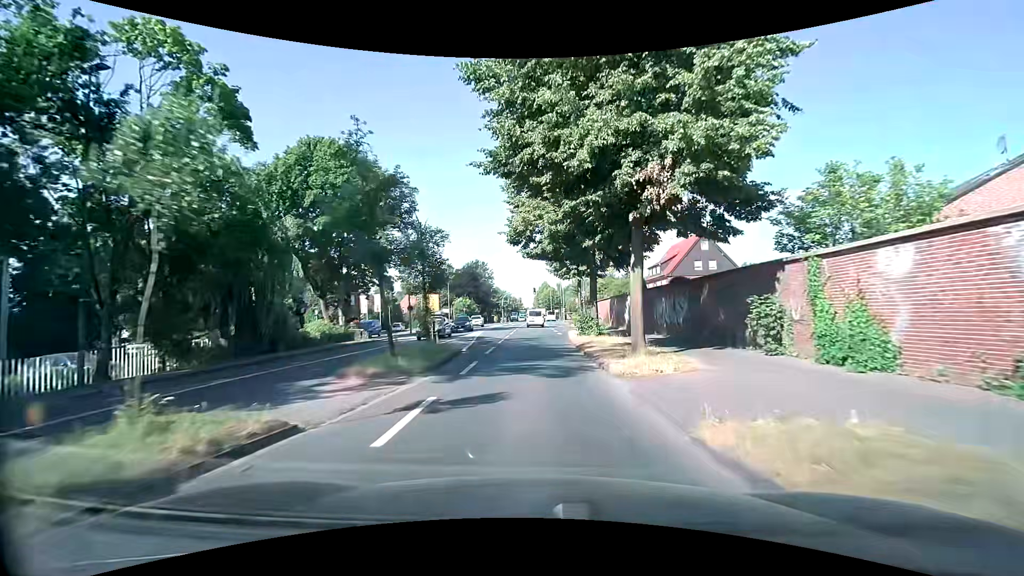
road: secondary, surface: asphalt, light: Day
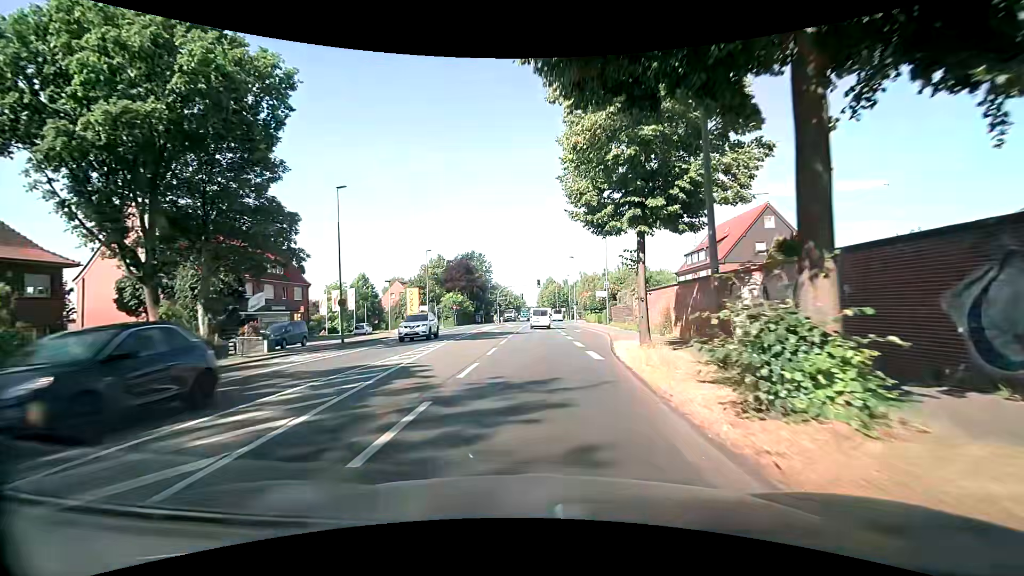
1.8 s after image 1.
(+0.1, +19.2) m; 0°
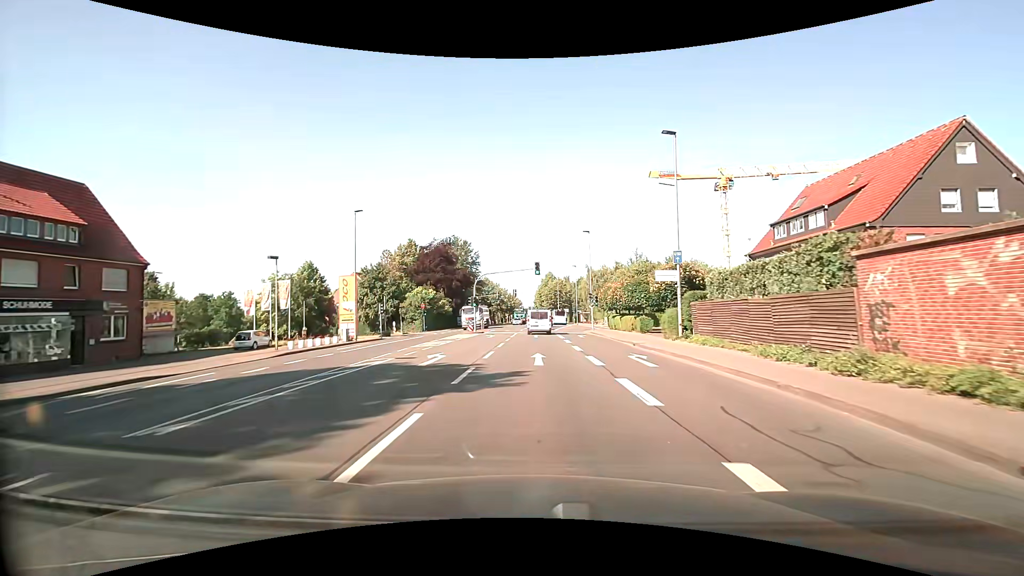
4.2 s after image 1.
(+0.1, +25.4) m; 0°
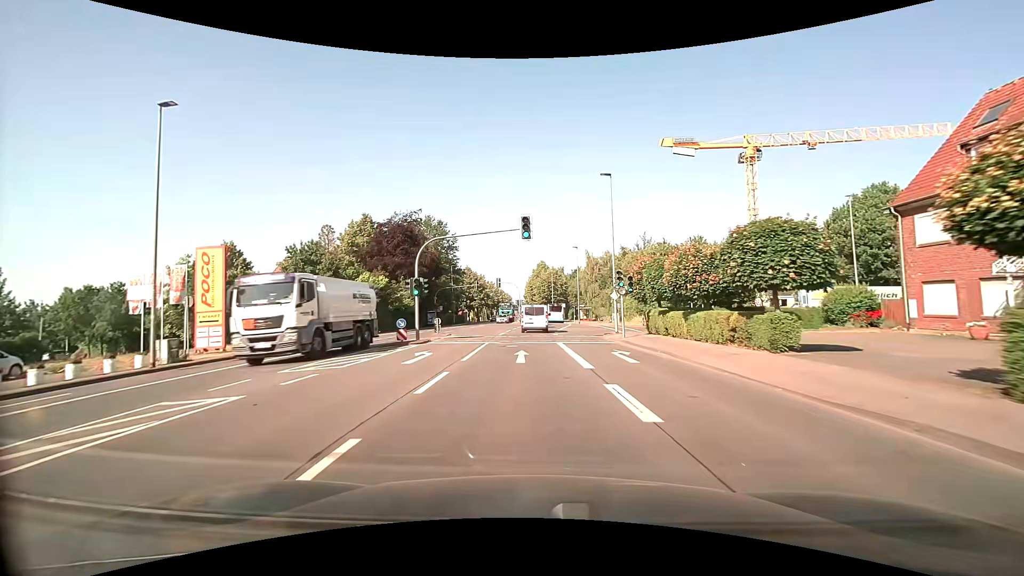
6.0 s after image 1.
(+0.2, +20.0) m; +1°
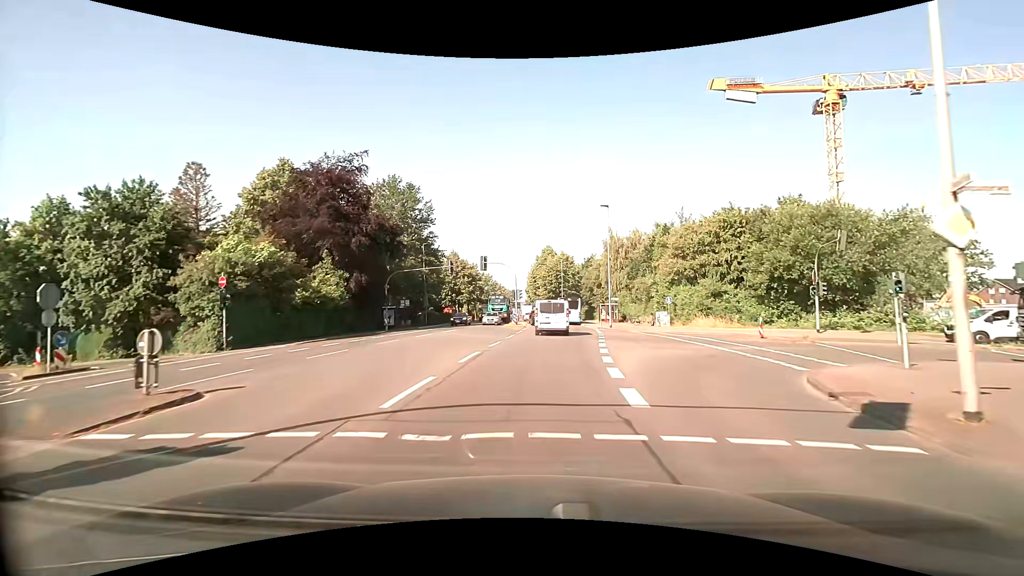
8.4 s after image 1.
(-0.1, +24.8) m; -1°
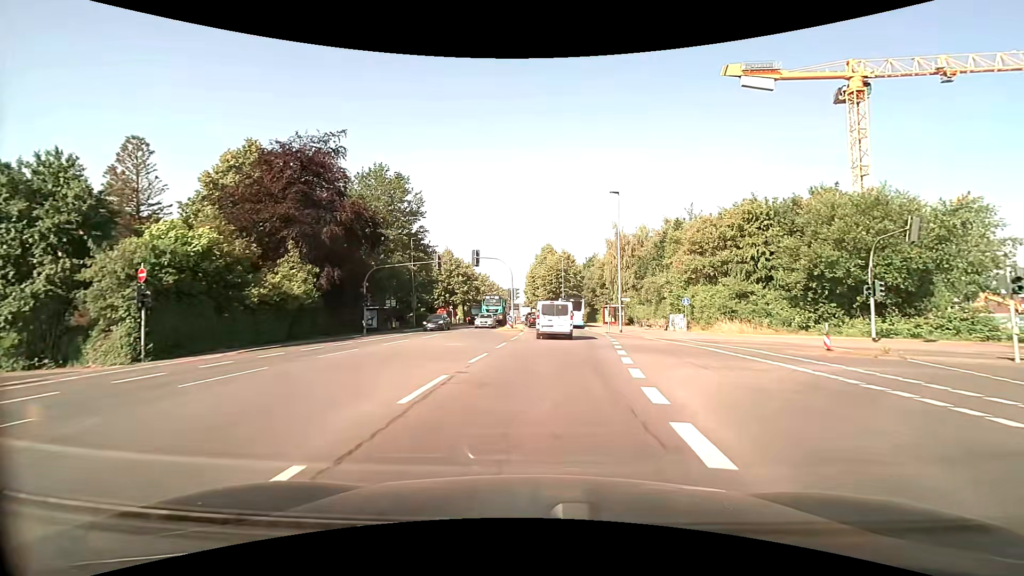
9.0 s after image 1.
(0.0, +5.5) m; 0°
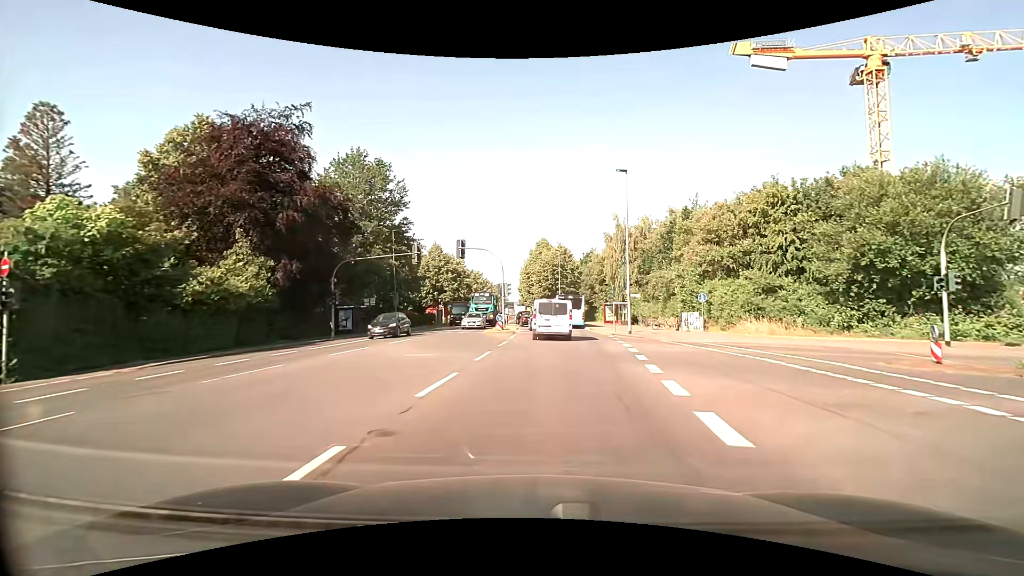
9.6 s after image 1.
(+0.1, +5.4) m; +1°
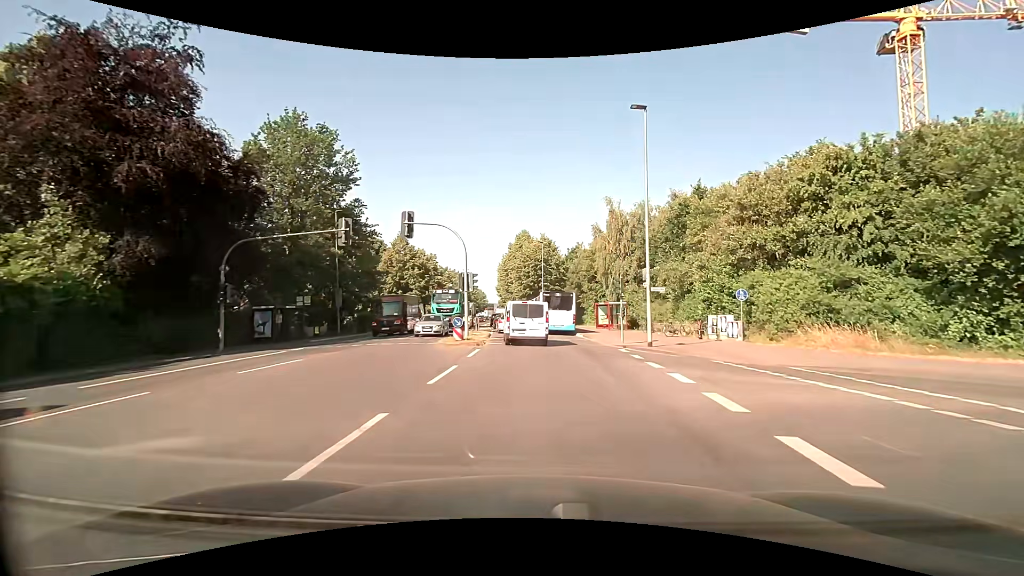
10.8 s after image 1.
(+0.2, +10.1) m; +3°
(0, +10) (0, +20) (-1, +30) (-2, +40) (-3, +50) (-4, +60) (-5, +70) (-6, +80) (-7, +90) (-7, +100) m
